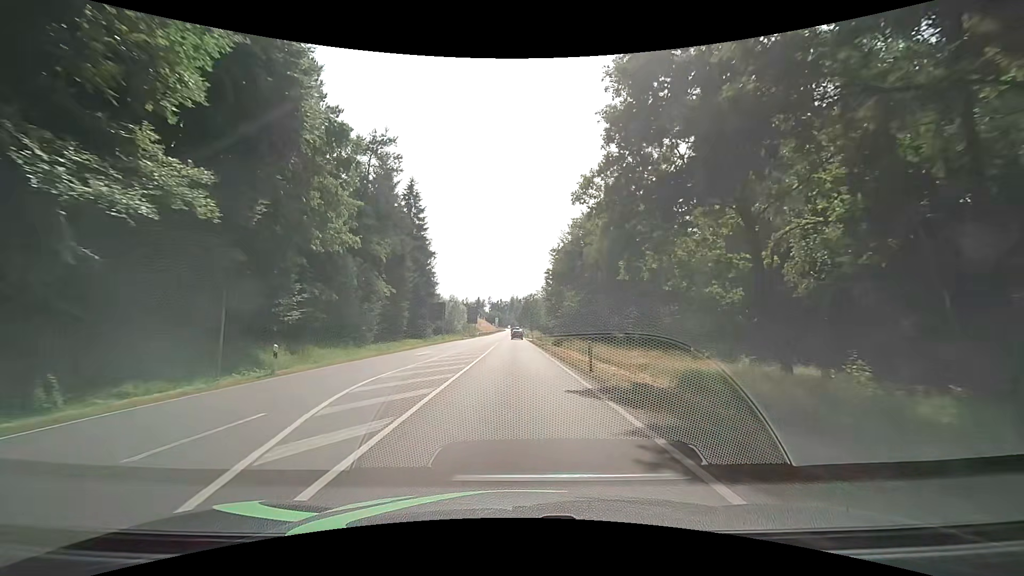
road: secondary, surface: asphalt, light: Day
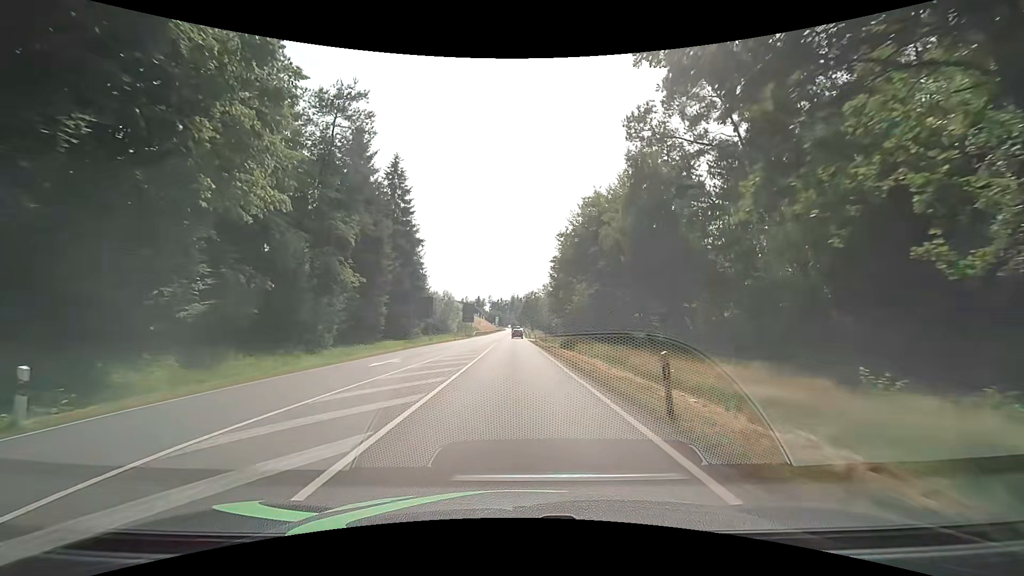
(0.0, +9.1) m; +1°
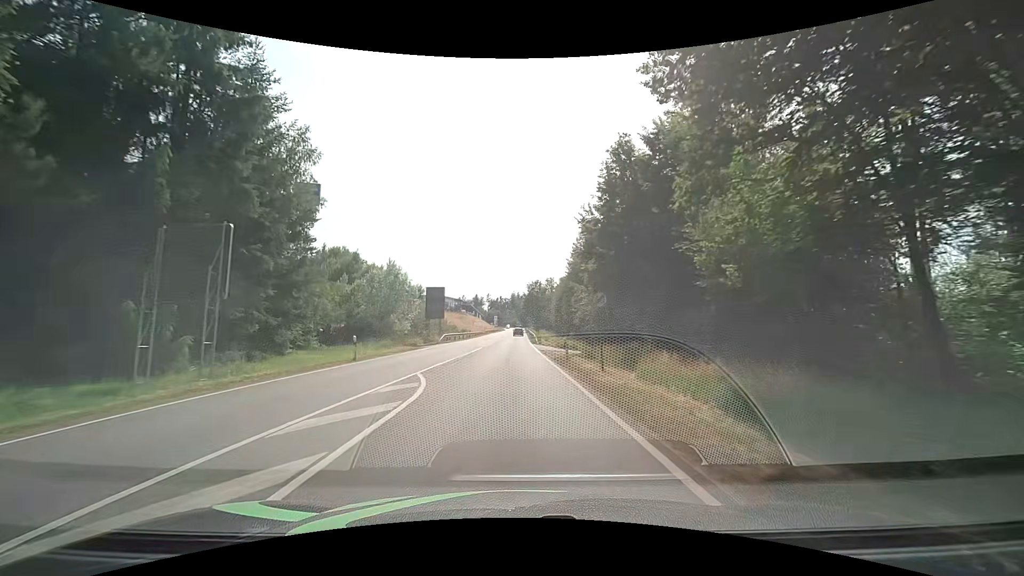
(-0.4, +36.5) m; -1°
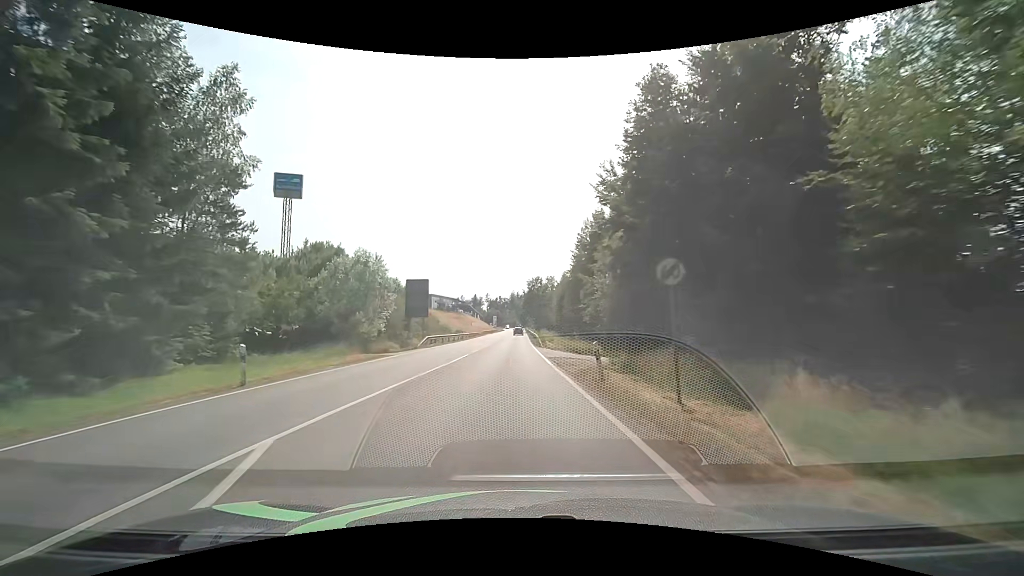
(0.0, +9.2) m; 0°
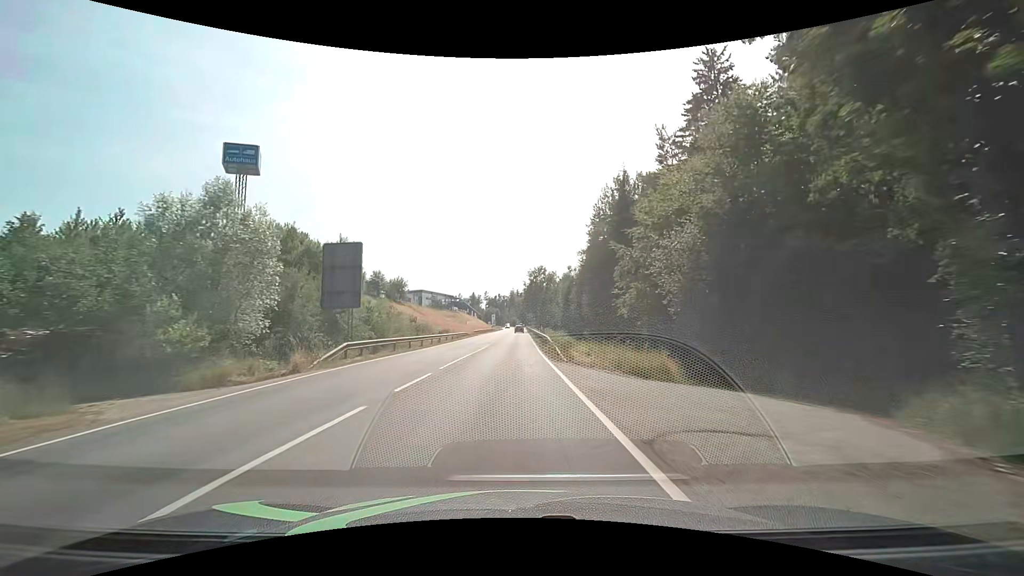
(-0.2, +18.8) m; -1°
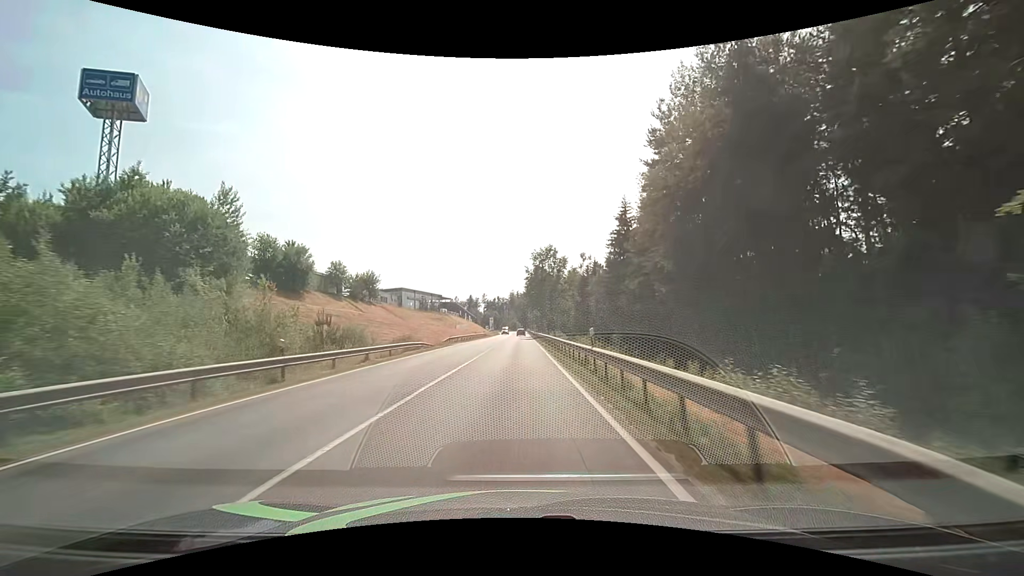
(+0.2, +30.6) m; 0°
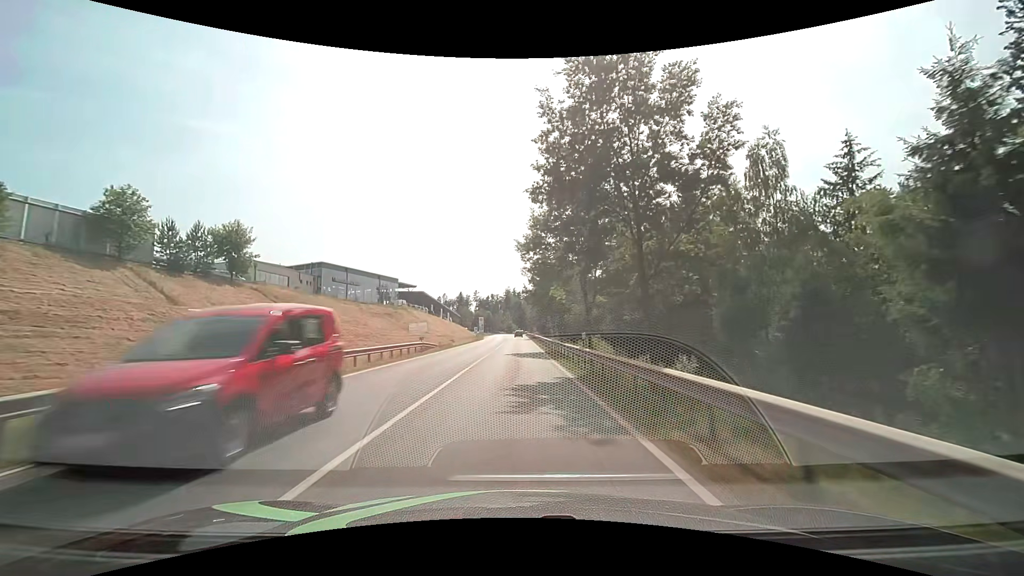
(+0.3, +57.2) m; 0°
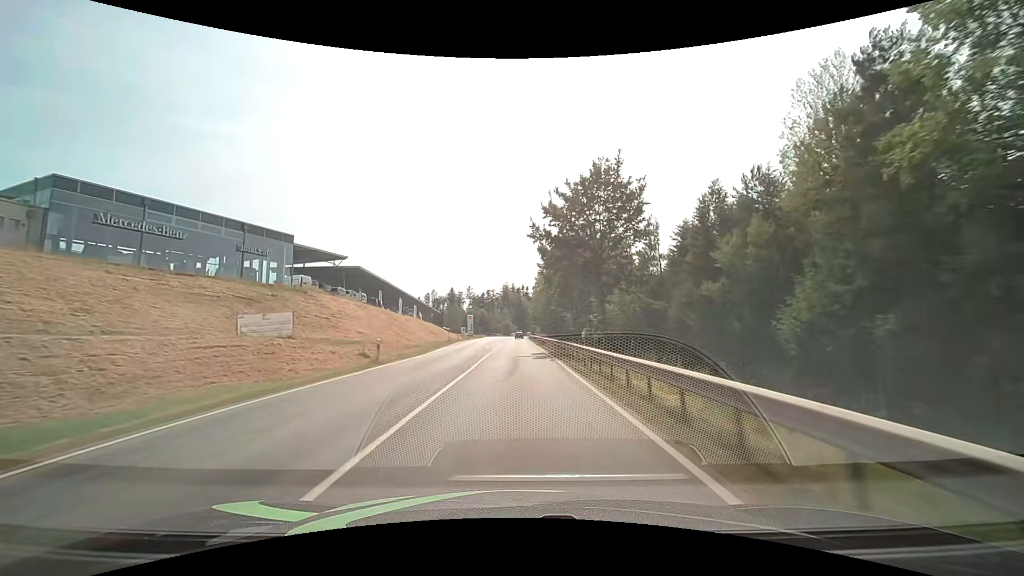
(-0.1, +51.0) m; 0°
(0, +10) (0, +20) (0, +30) (0, +40) (0, +50) (0, +60) (0, +70) (0, +80) (0, +90) (0, +100) m
